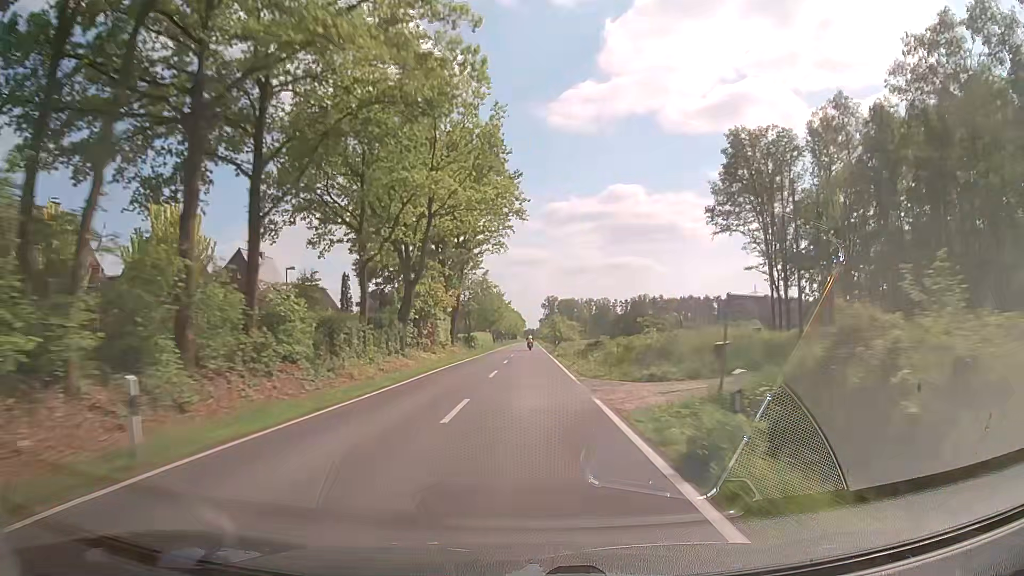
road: secondary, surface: asphalt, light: Day
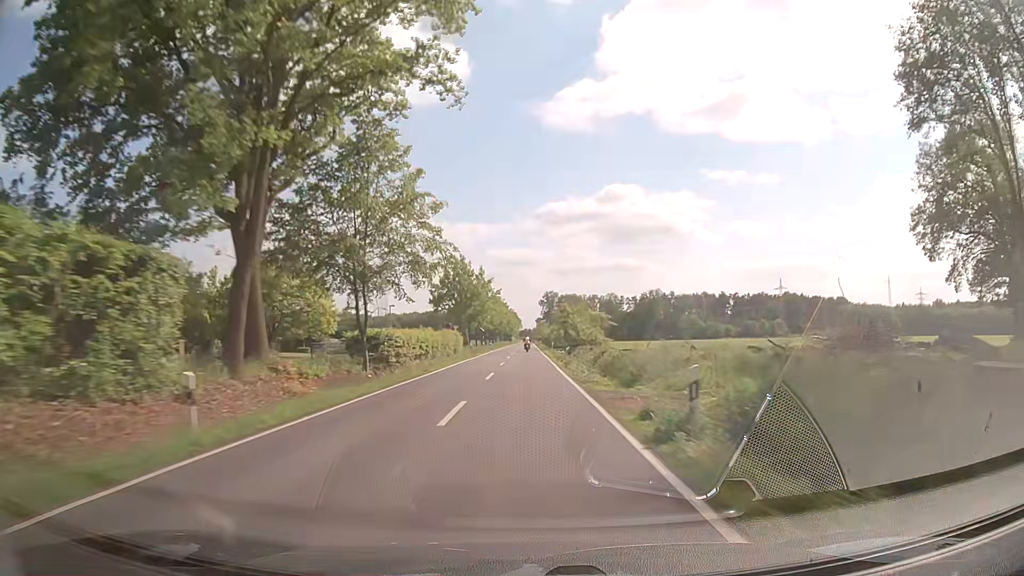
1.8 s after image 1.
(0.0, +48.5) m; 0°
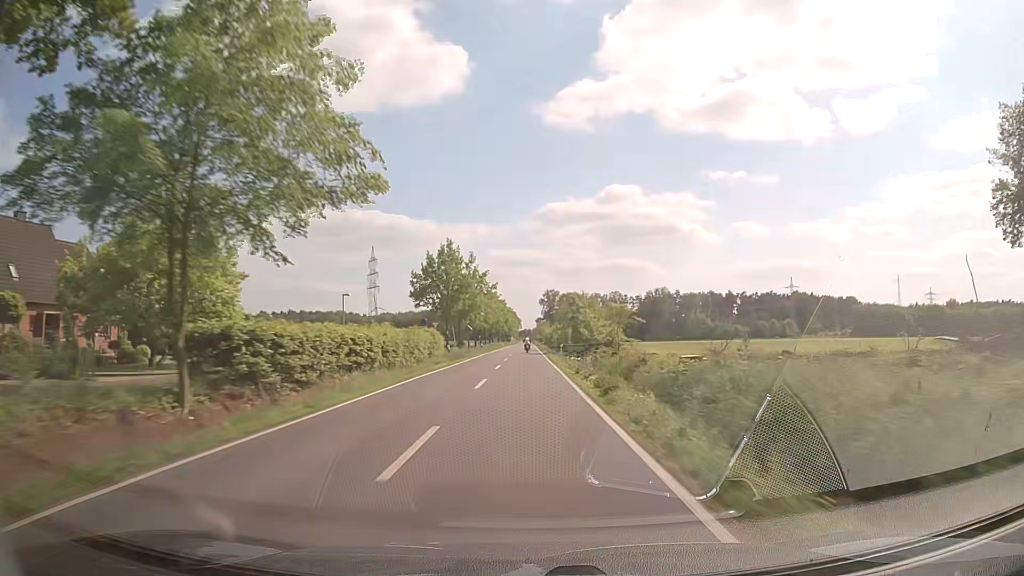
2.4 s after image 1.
(+0.1, +16.1) m; 0°
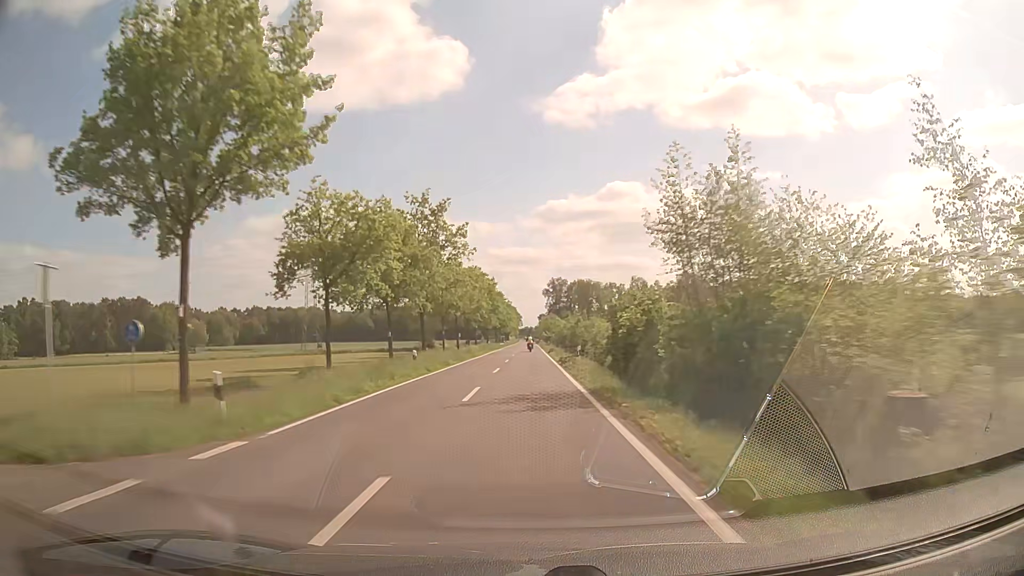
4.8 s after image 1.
(-0.3, +64.2) m; 0°
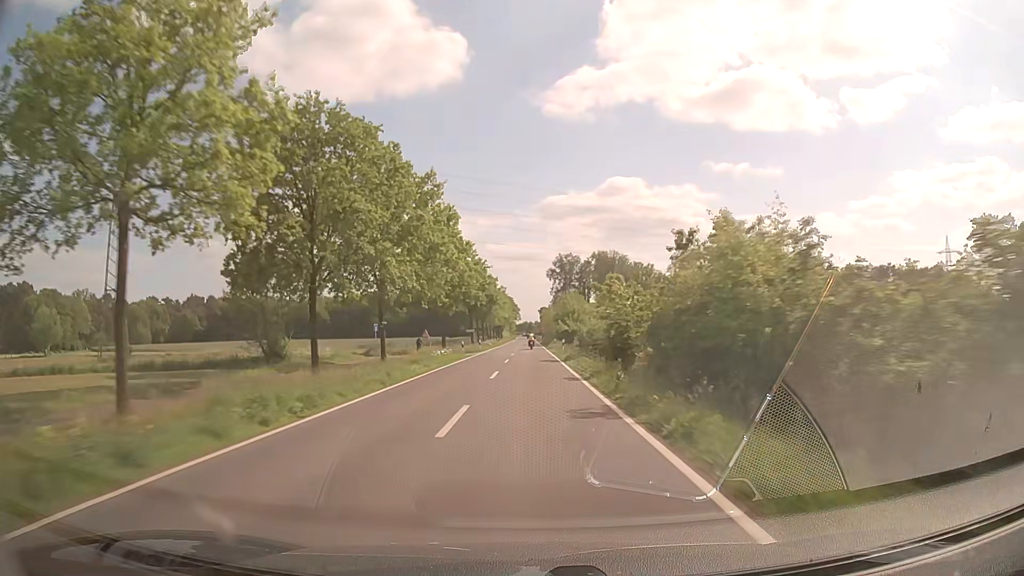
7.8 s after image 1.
(+0.2, +77.8) m; 0°
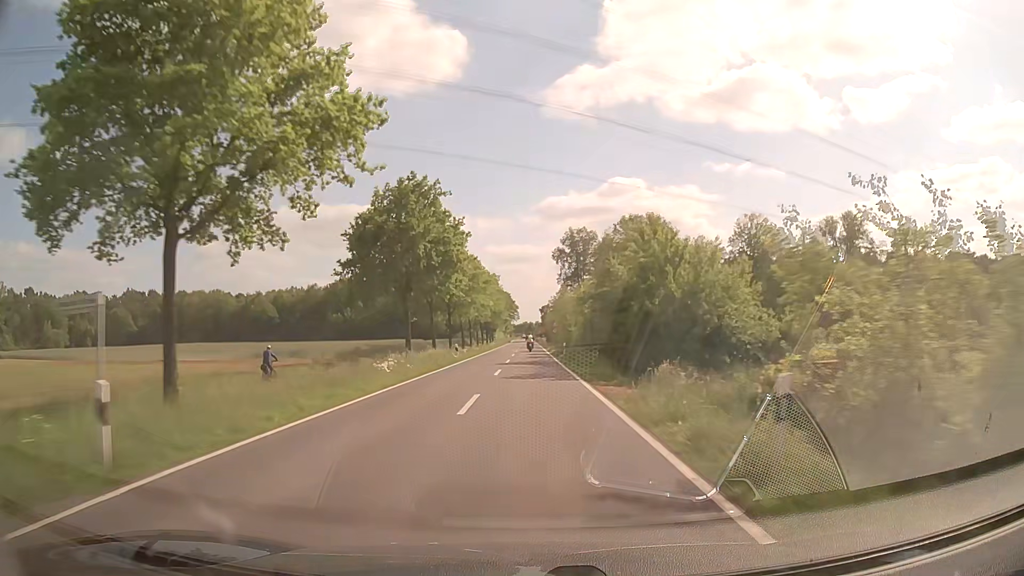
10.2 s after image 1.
(+0.1, +57.6) m; 0°
(0, +10) (0, +20) (0, +30) (0, +40) (0, +50) (0, +60) (0, +70) (0, +80) (0, +90) (0, +100) m
